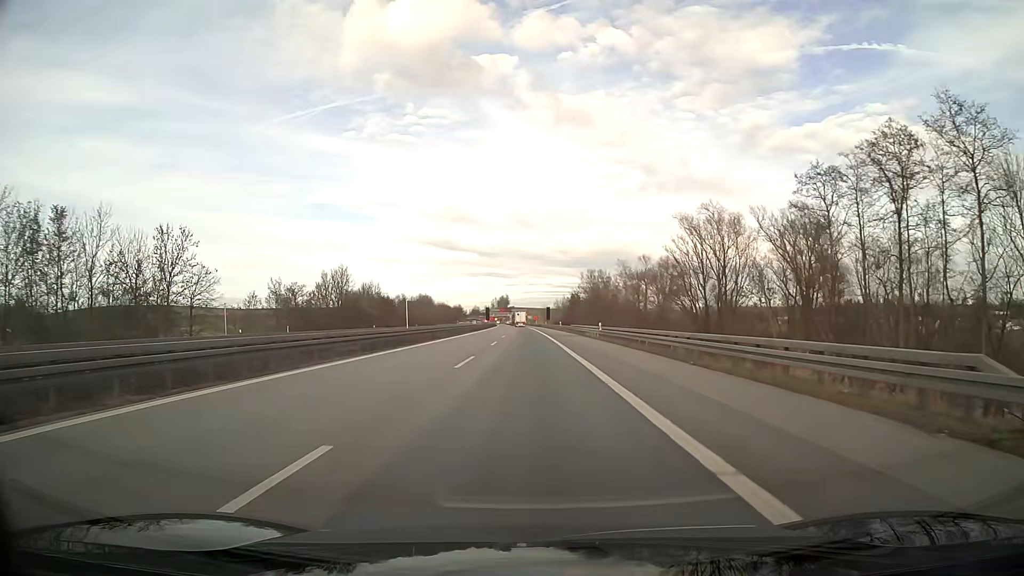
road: motorway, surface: asphalt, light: Day
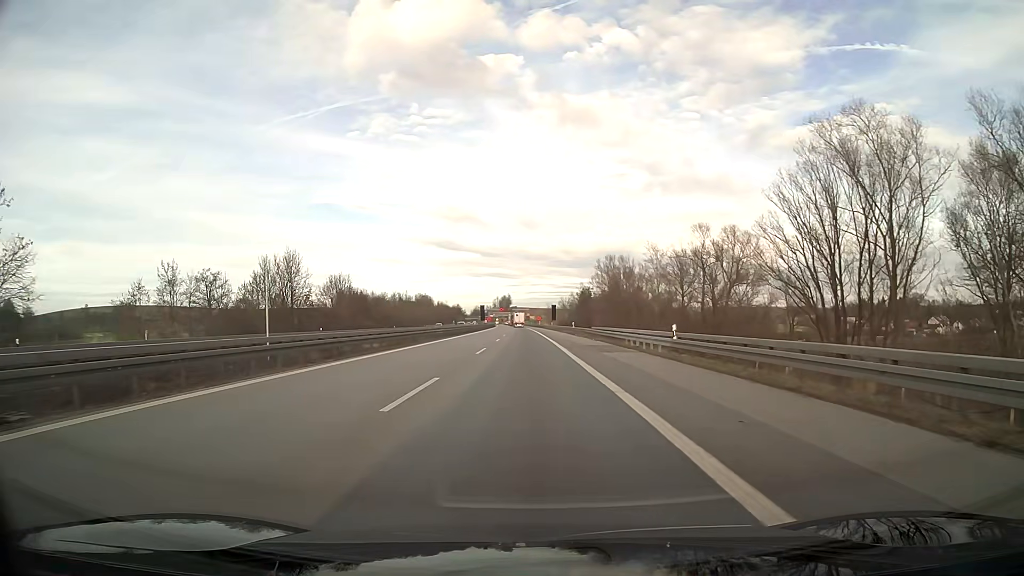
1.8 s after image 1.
(-0.1, +27.4) m; 0°
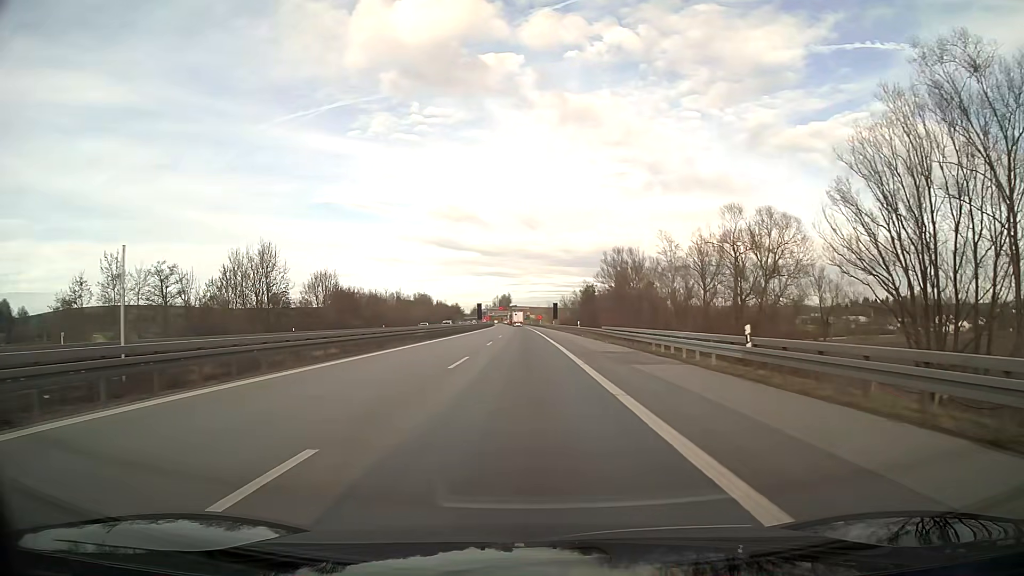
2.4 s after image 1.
(0.0, +9.1) m; 0°
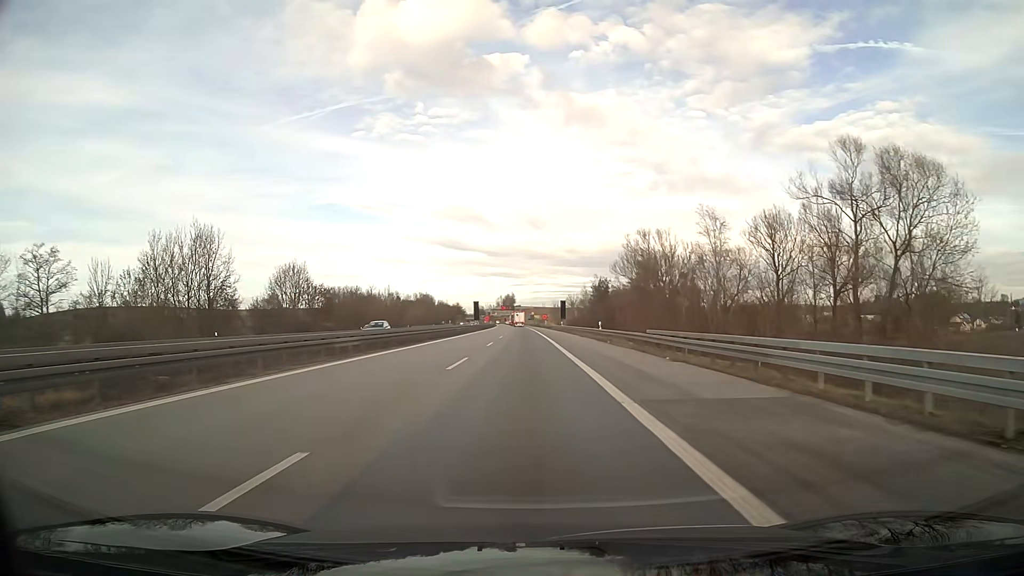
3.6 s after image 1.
(-0.1, +18.3) m; 0°
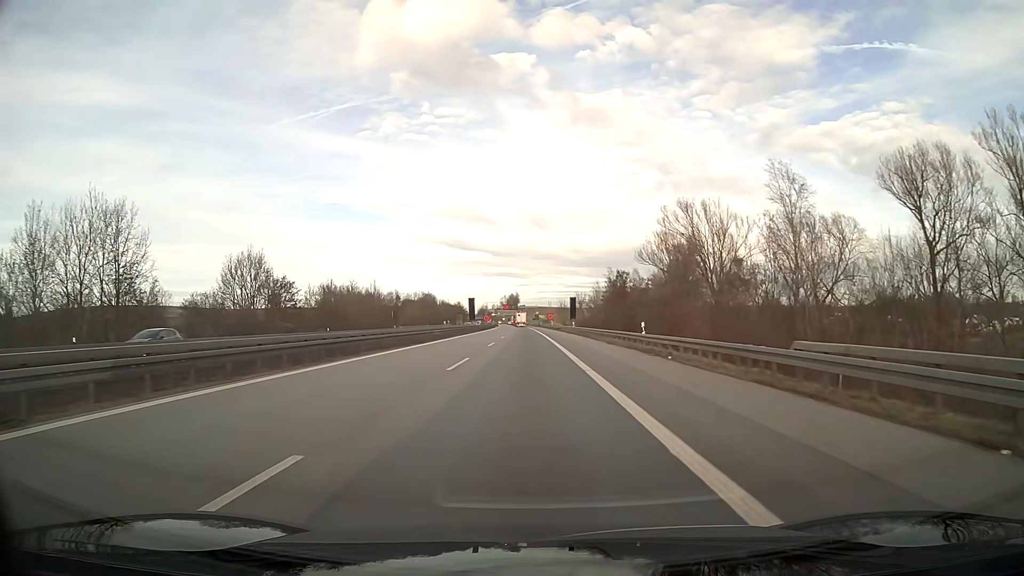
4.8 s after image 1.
(-0.1, +18.3) m; 0°
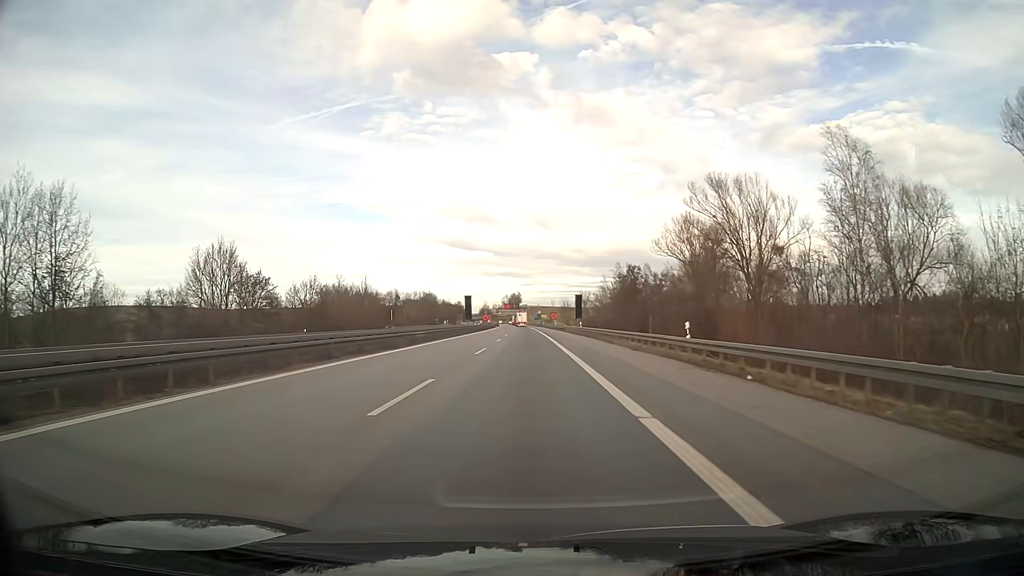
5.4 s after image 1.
(0.0, +9.2) m; 0°
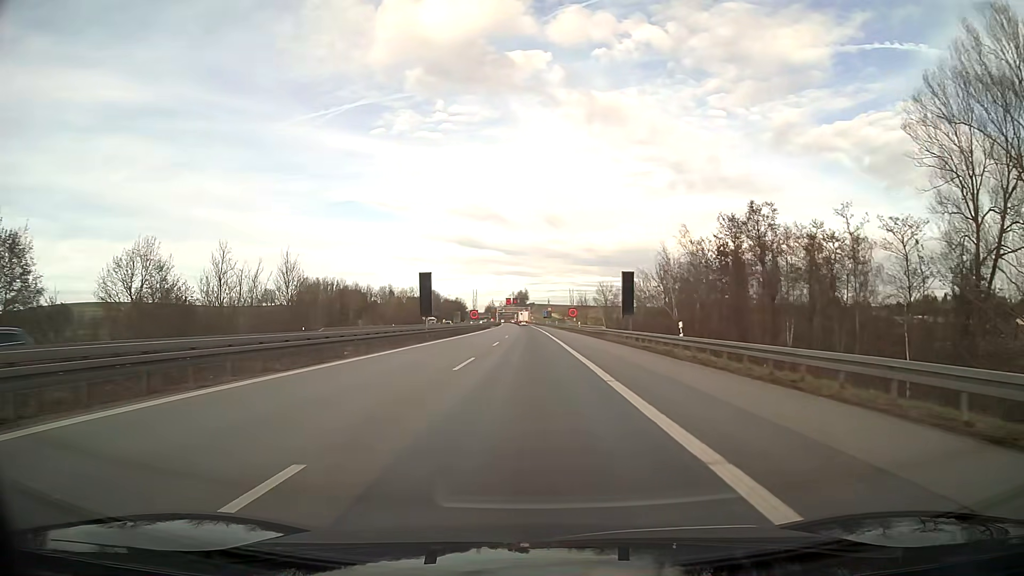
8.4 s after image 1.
(-0.3, +45.8) m; -1°
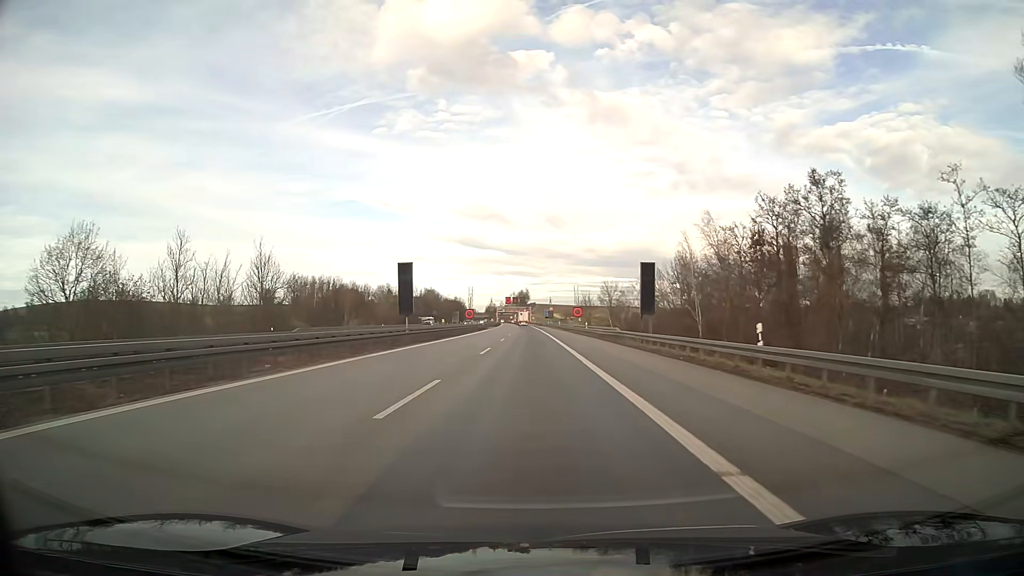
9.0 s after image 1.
(0.0, +9.2) m; 0°
